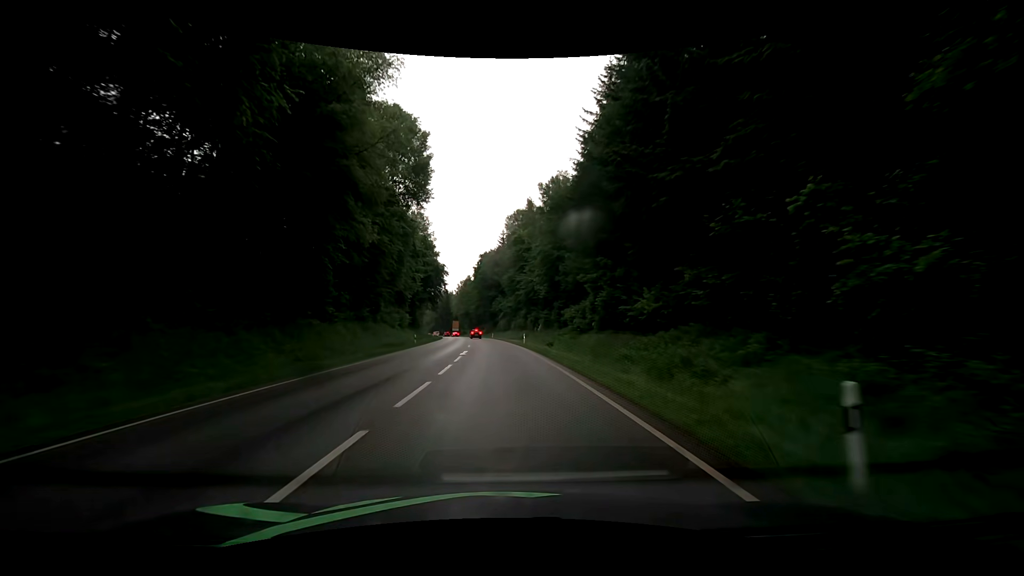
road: secondary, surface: asphalt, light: Day
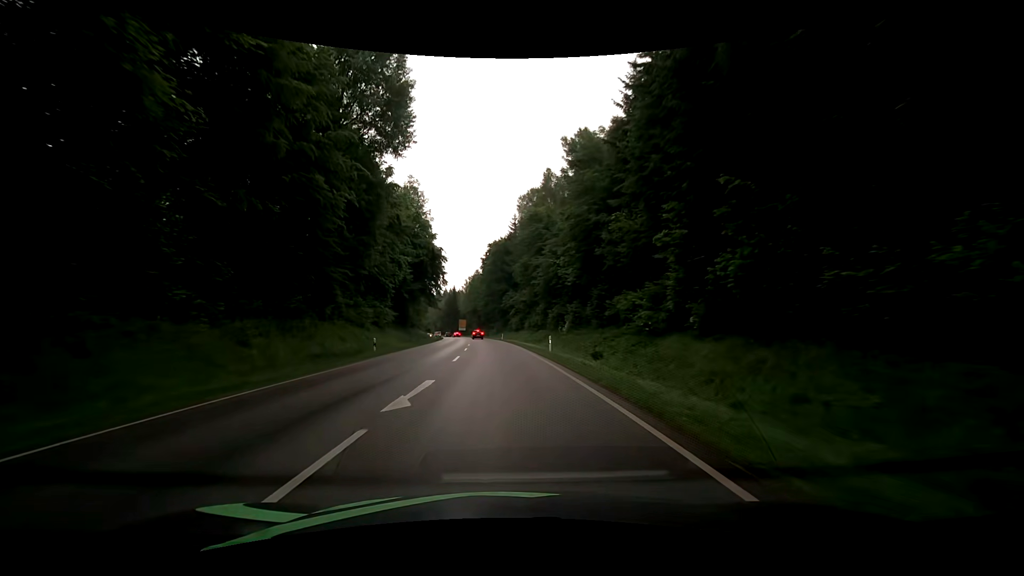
(-0.2, +18.1) m; -2°
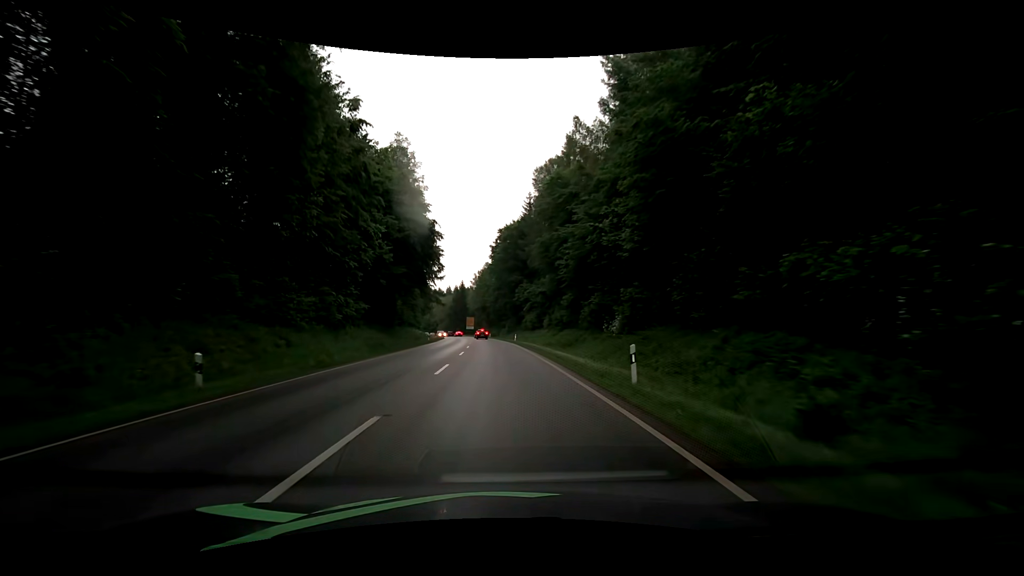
(-0.1, +17.7) m; -1°
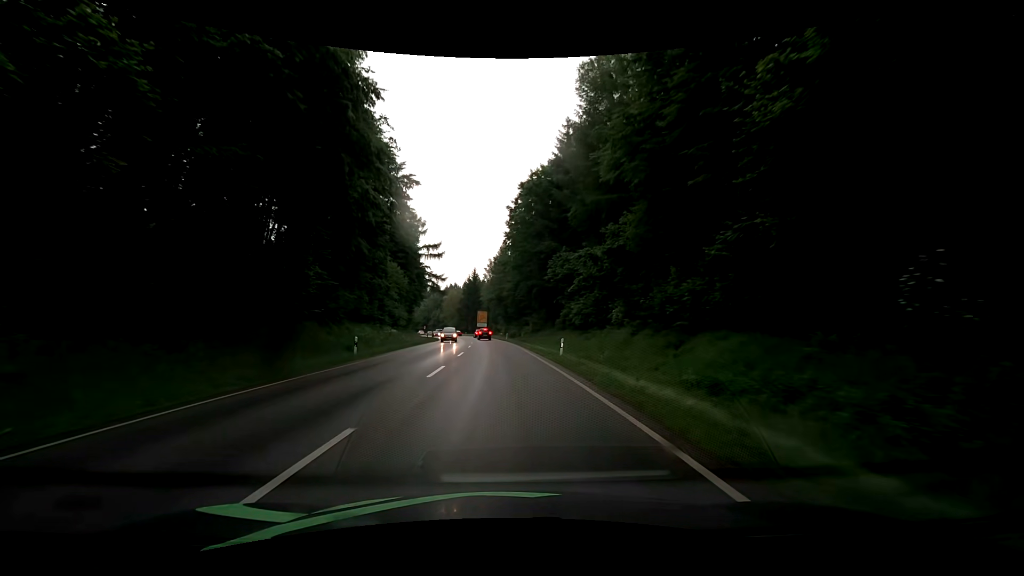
(-0.6, +34.2) m; -2°
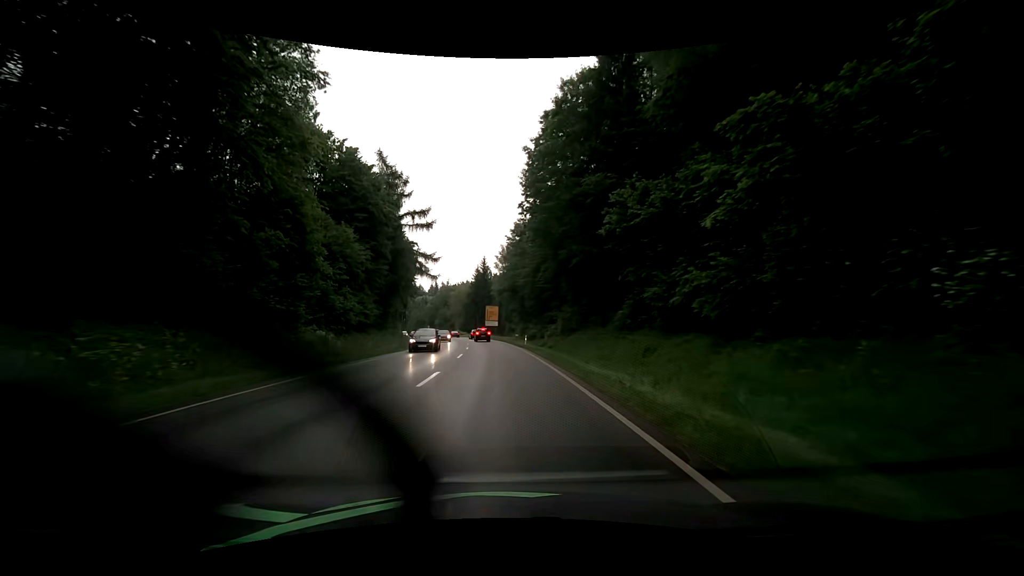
(-0.5, +25.1) m; -2°
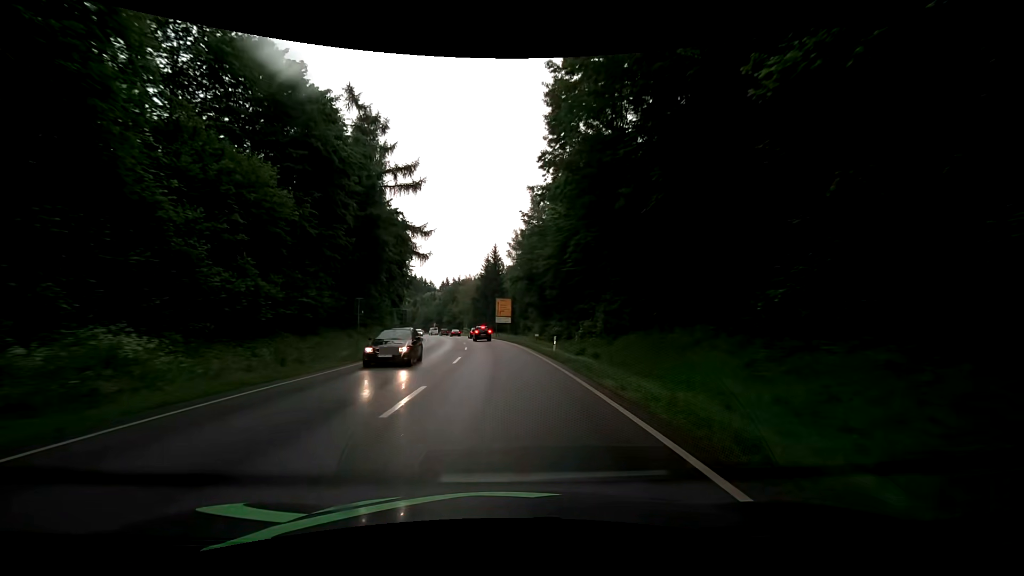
(-0.2, +16.4) m; -2°
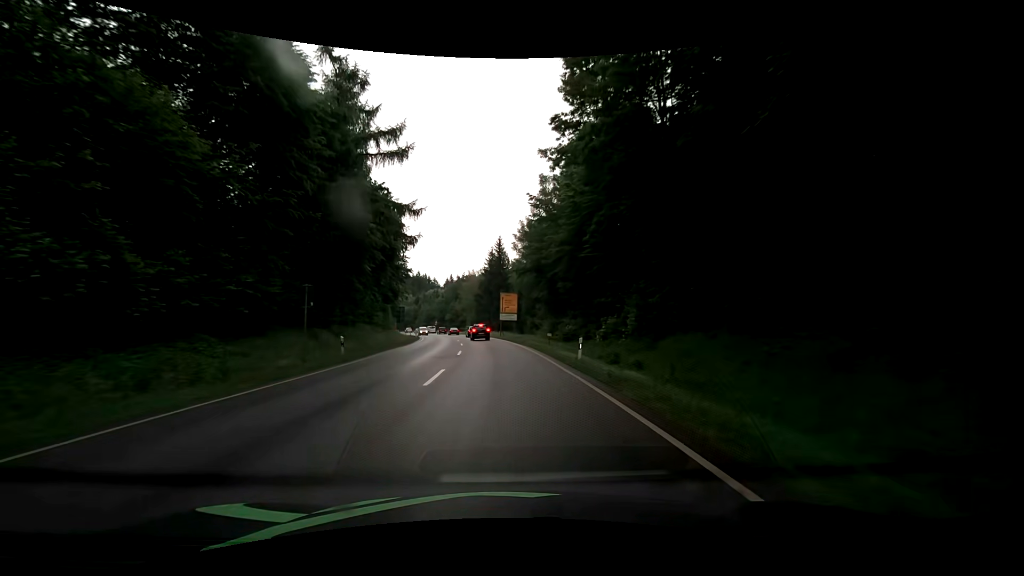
(+0.1, +7.9) m; 0°
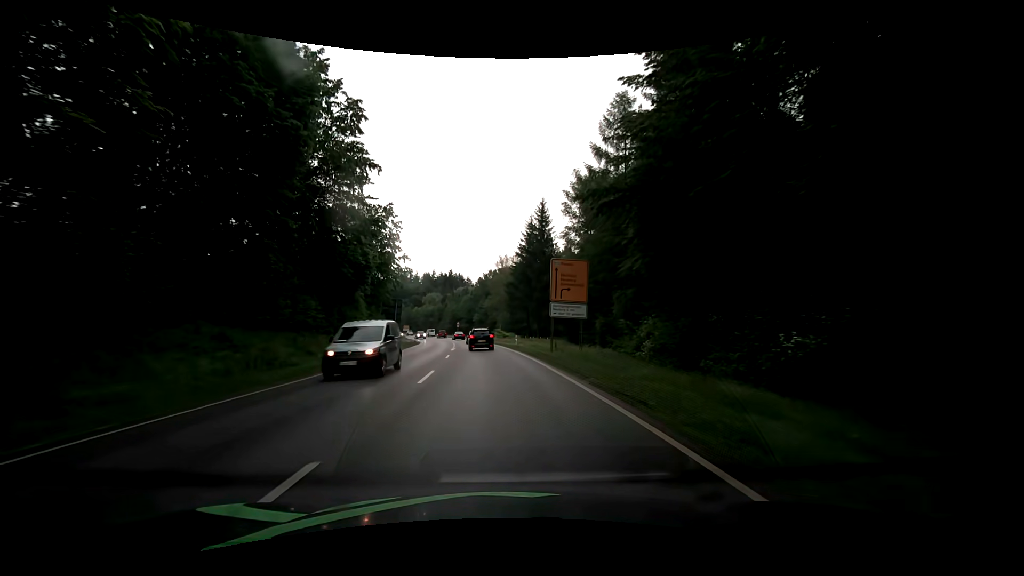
(-1.1, +34.4) m; -5°
(0, +10) (0, +20) (-1, +30) (-1, +40) (-2, +50) (-3, +60) (-4, +70) (-6, +80) (-8, +89) (-10, +99) m
